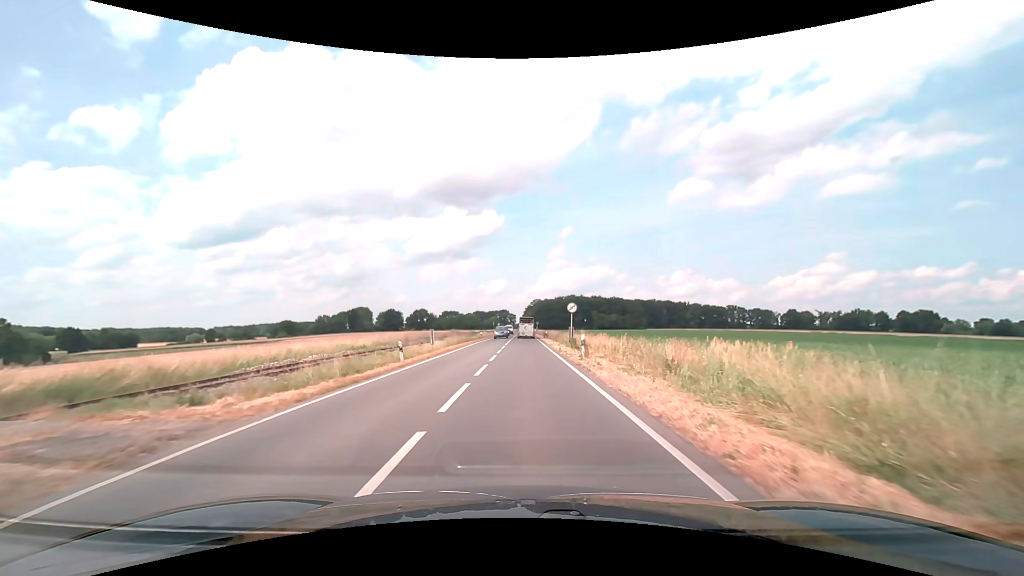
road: secondary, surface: asphalt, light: Day
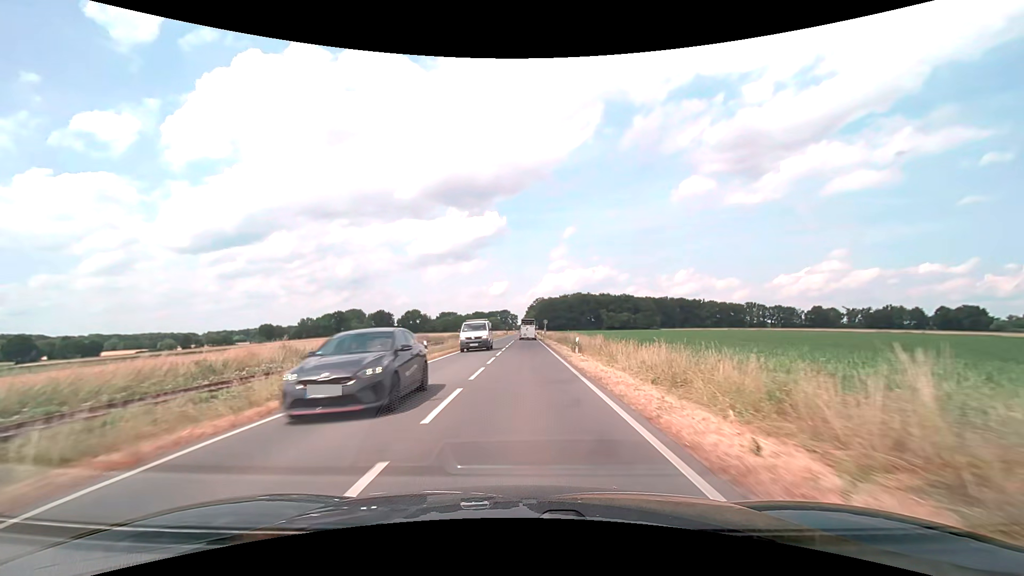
(0.0, +37.3) m; 0°
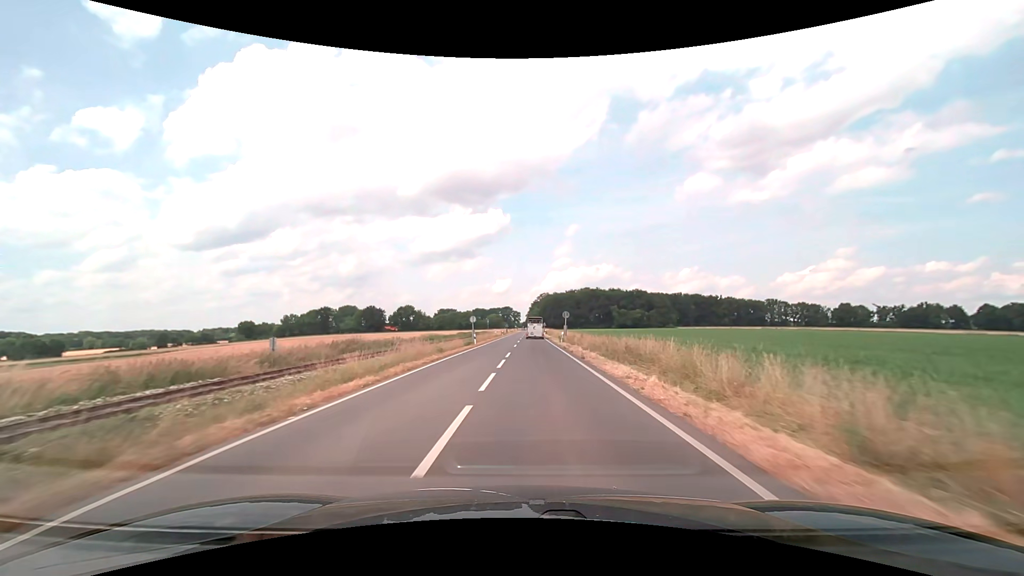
(-0.4, +32.8) m; 0°
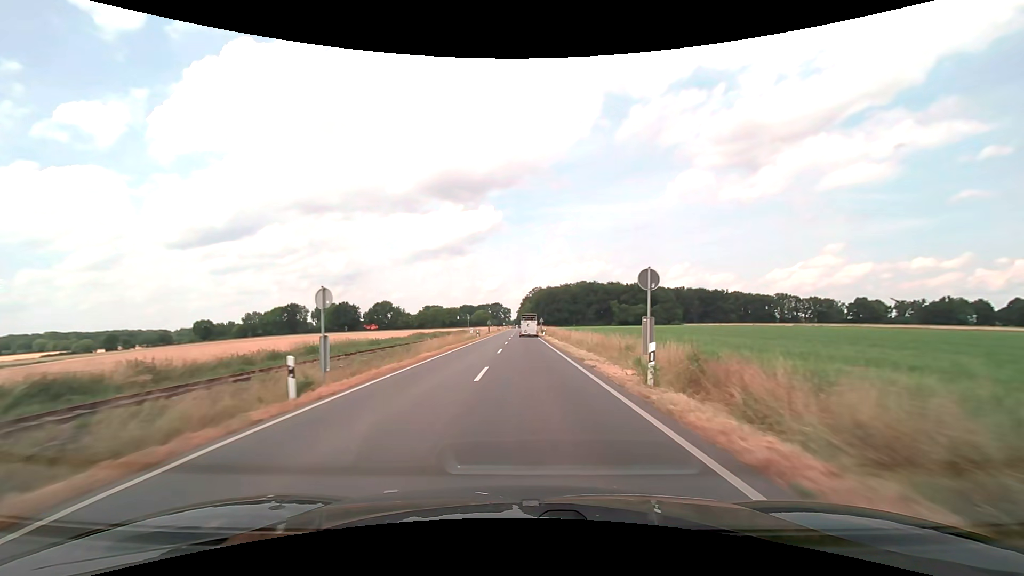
(+0.4, +35.2) m; +1°
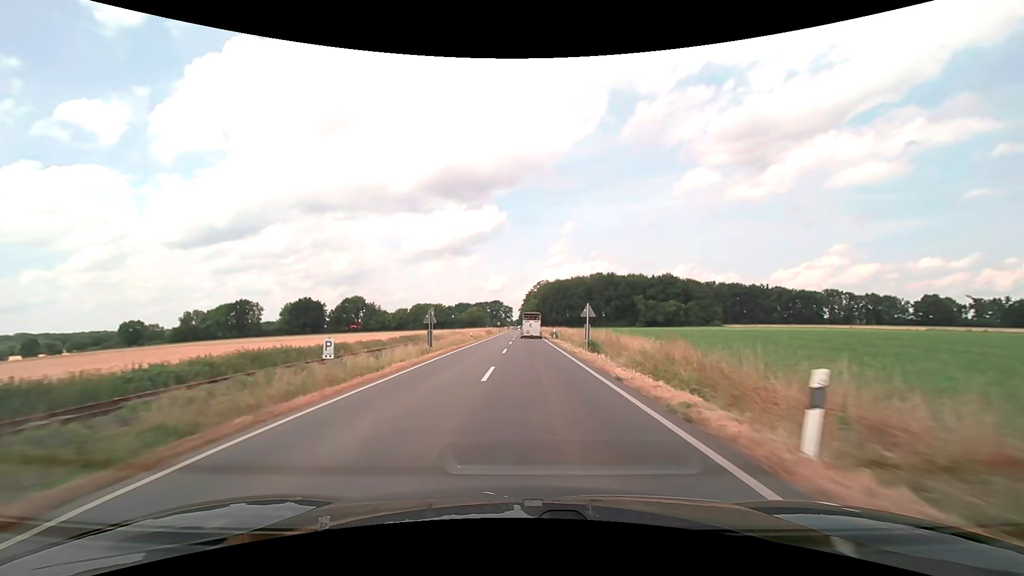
(-0.5, +60.0) m; 0°
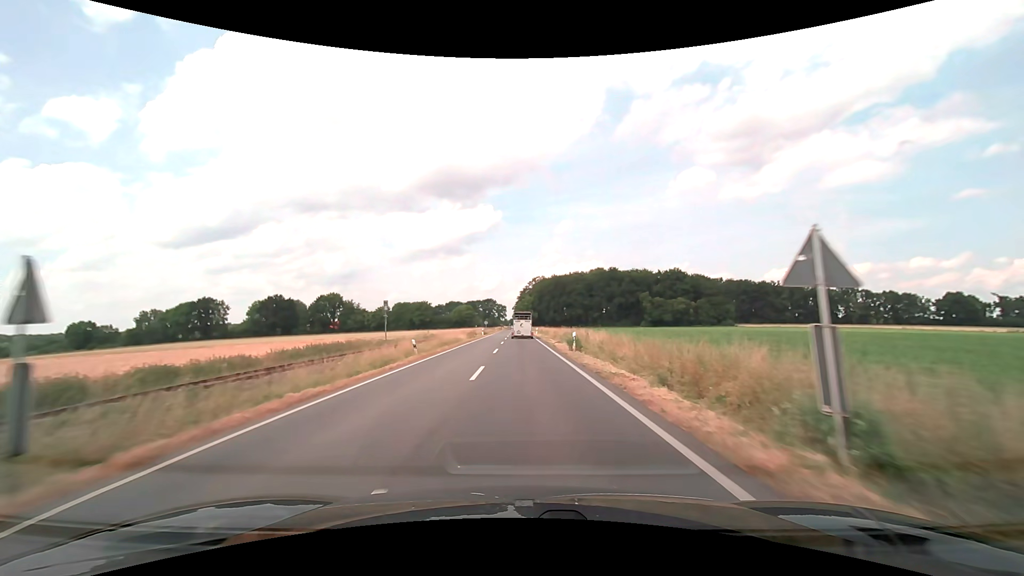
(+0.1, +23.8) m; +1°
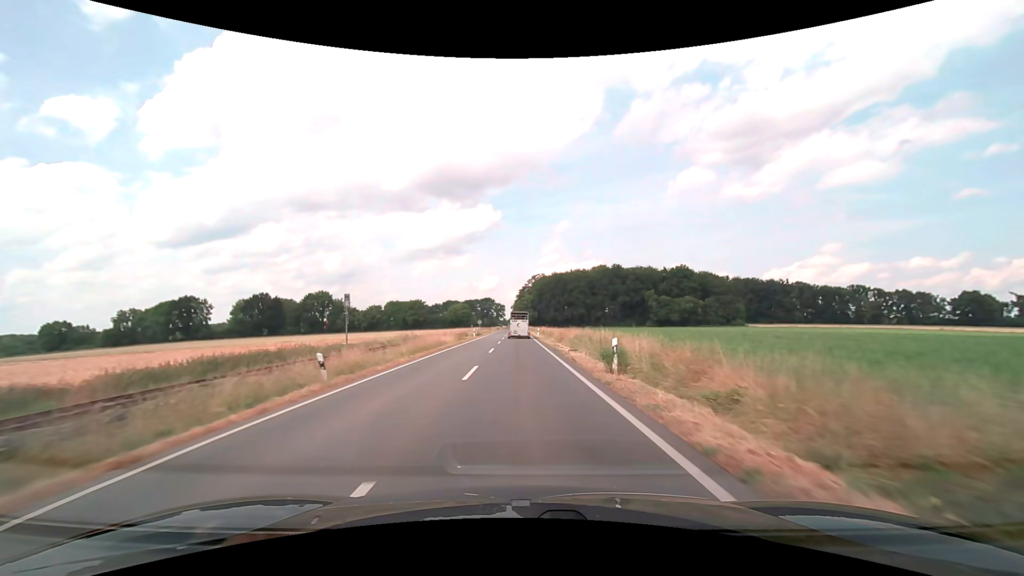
(0.0, +11.7) m; 0°
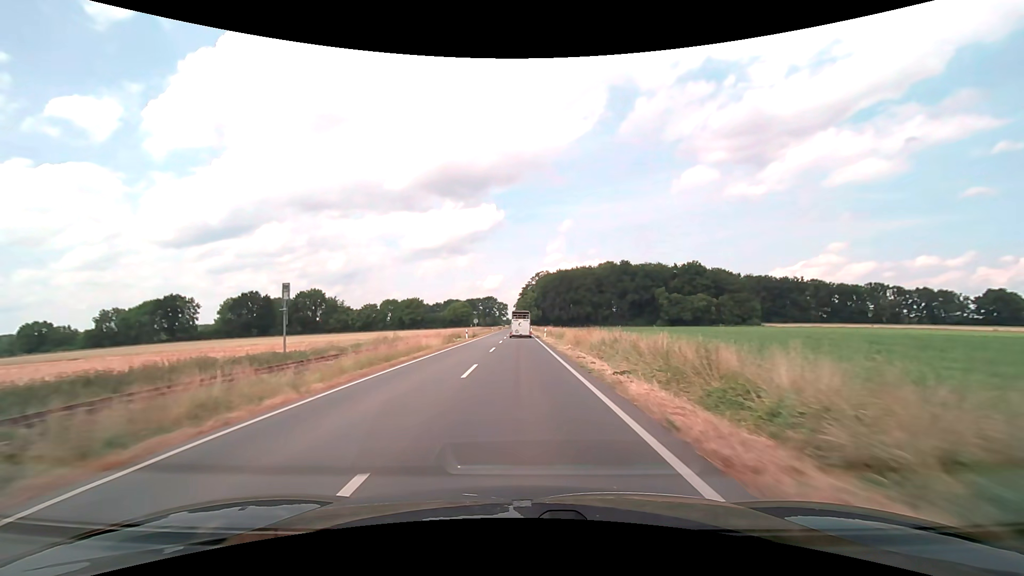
(0.0, +11.6) m; 0°
(0, +10) (0, +20) (0, +30) (0, +40) (-1, +50) (-1, +60) (-1, +70) (-1, +80) (-1, +90) (-1, +100) m
